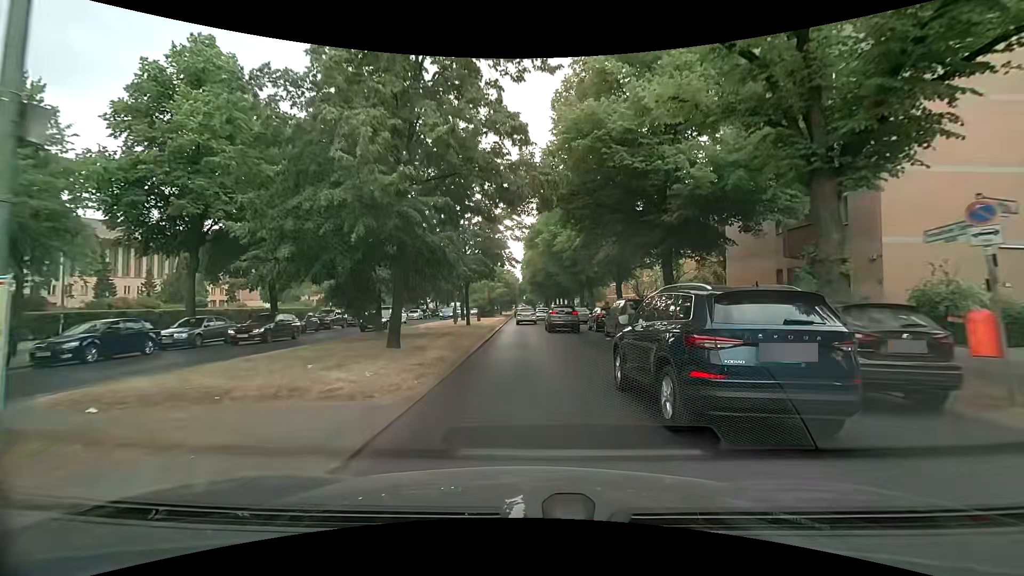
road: primary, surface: asphalt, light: Day
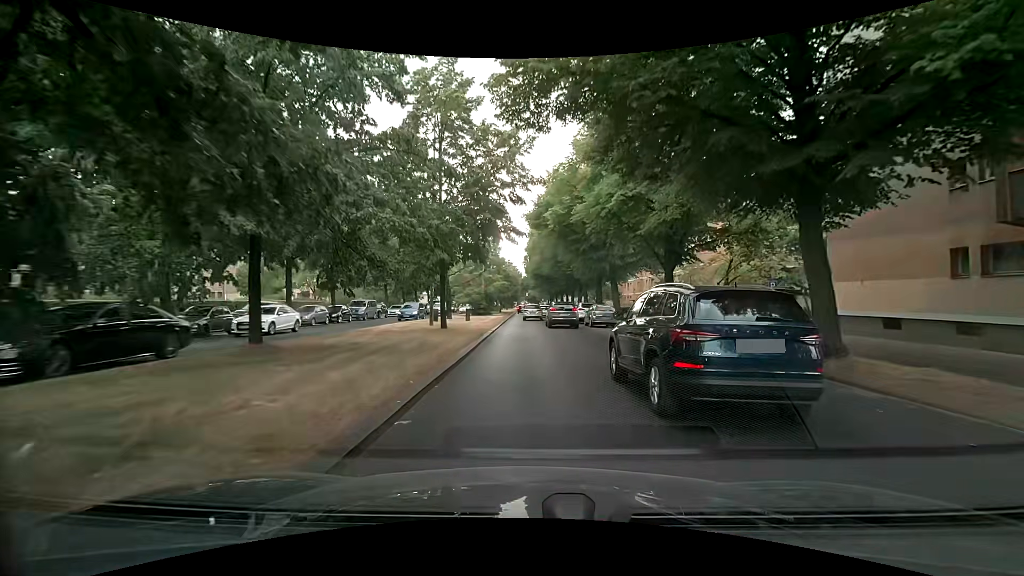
(+0.1, +11.3) m; +1°
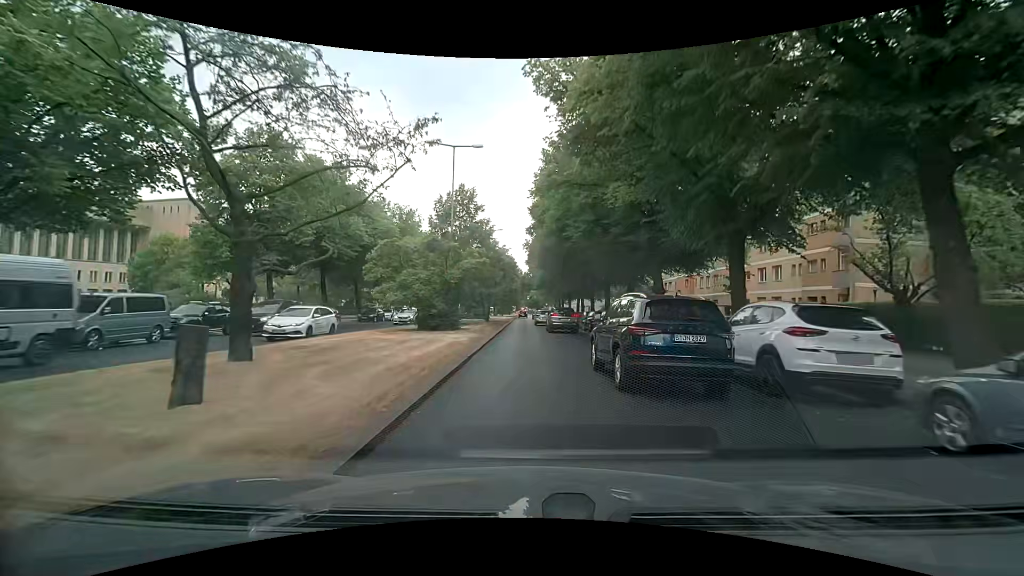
(-0.2, +30.2) m; 0°
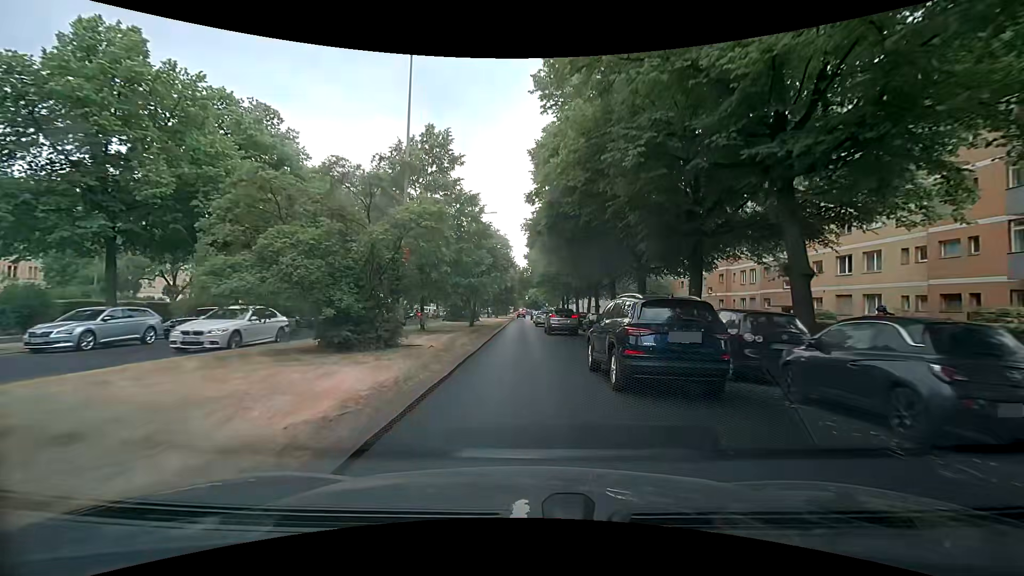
(0.0, +13.4) m; +1°
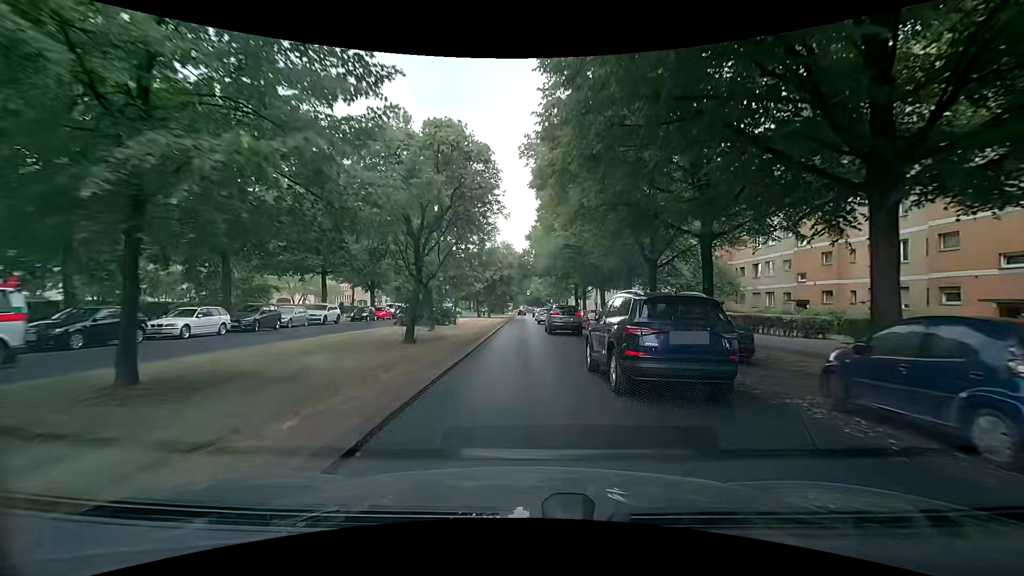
(-0.1, +20.3) m; -1°
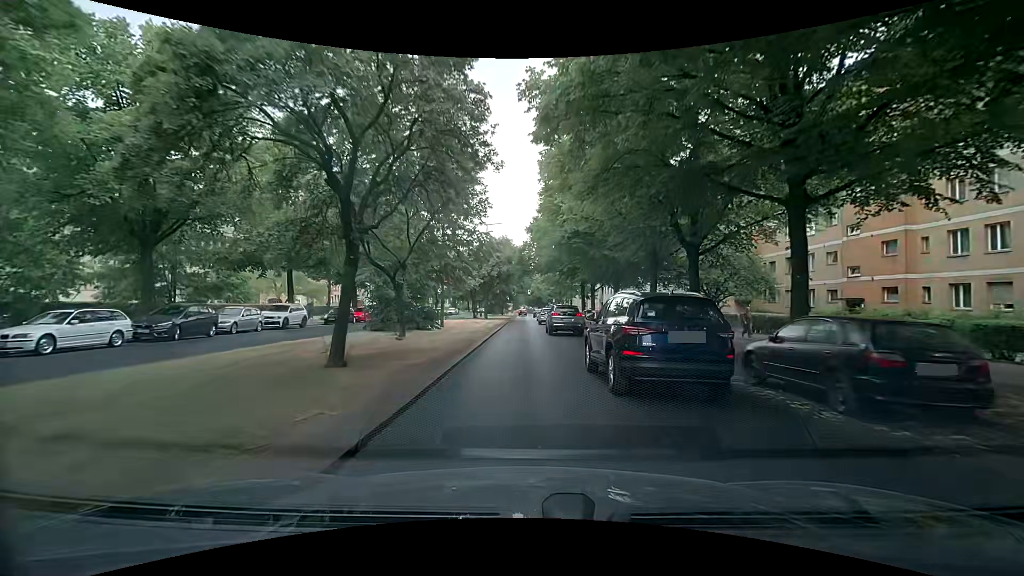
(+0.1, +6.5) m; +1°
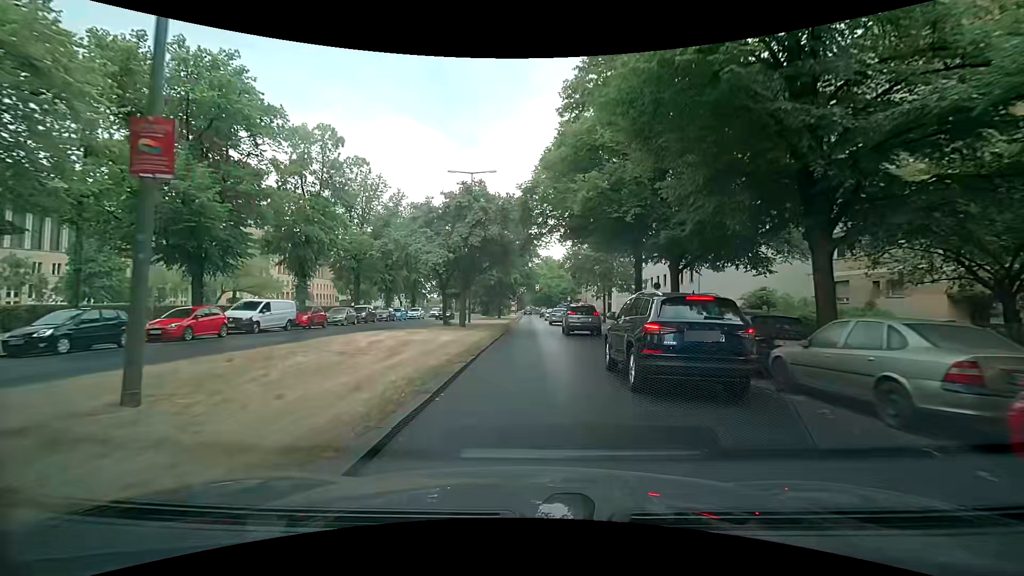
(-0.1, +26.0) m; -2°
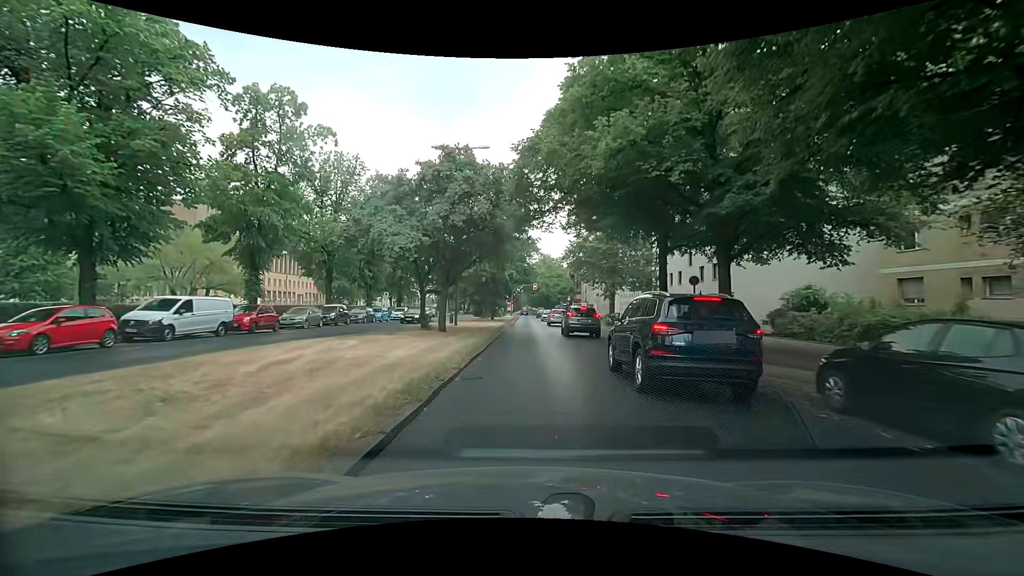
(+0.1, +6.4) m; +1°
(0, +10) (0, +20) (0, +30) (0, +40) (0, +50) (0, +60) (0, +70) (0, +80) (0, +90) (0, +100) m
